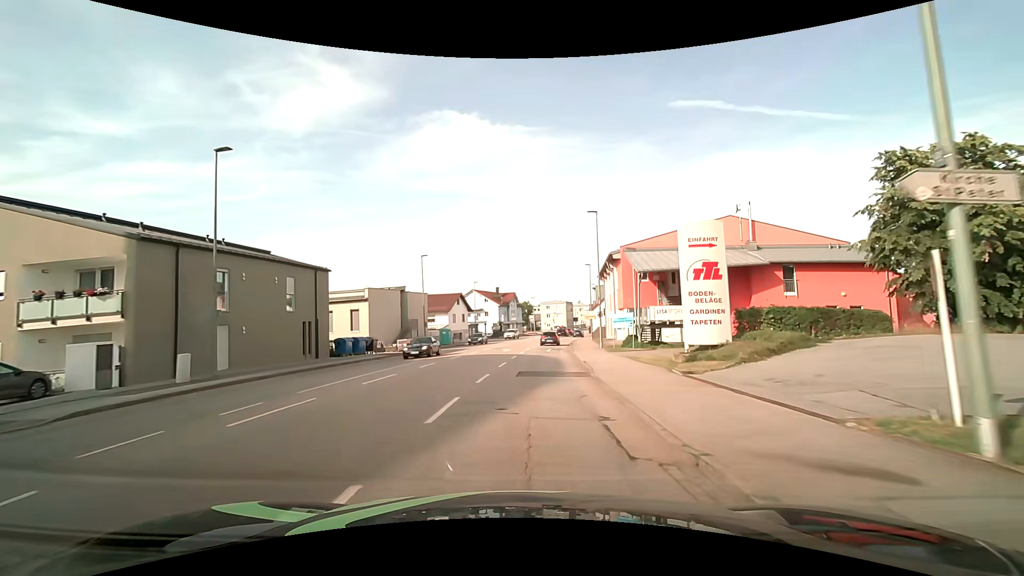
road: tertiary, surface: asphalt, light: Day
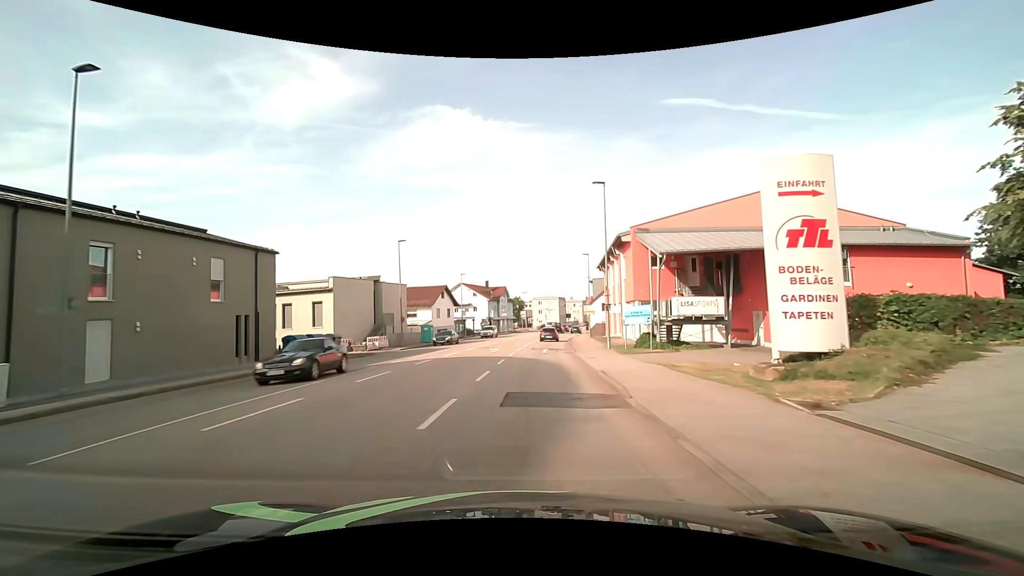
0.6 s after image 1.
(0.0, +6.7) m; +1°
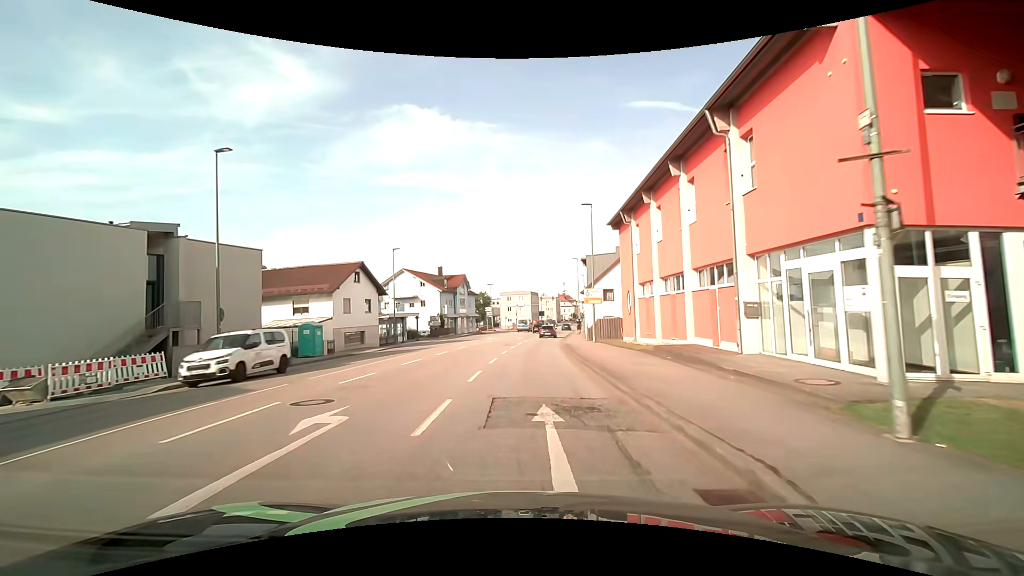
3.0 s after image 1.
(+0.8, +24.8) m; +3°
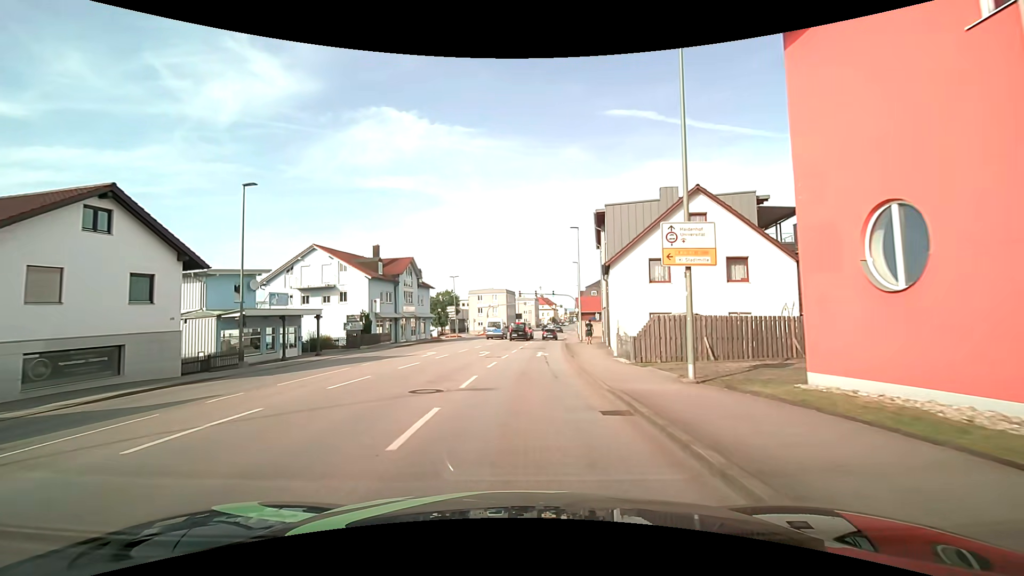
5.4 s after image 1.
(+0.7, +24.5) m; +3°
(0, +10) (+1, +20) (+1, +30) (+2, +40) (+3, +50) (+4, +60) (+5, +70) (+6, +80) (+7, +90) (+9, +100) m
